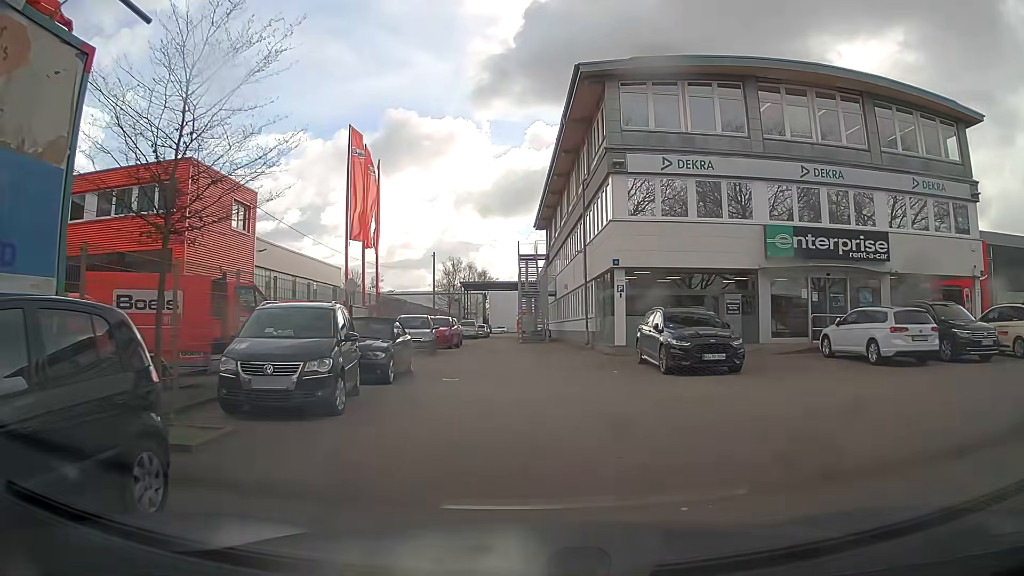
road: service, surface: paving_stones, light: Day
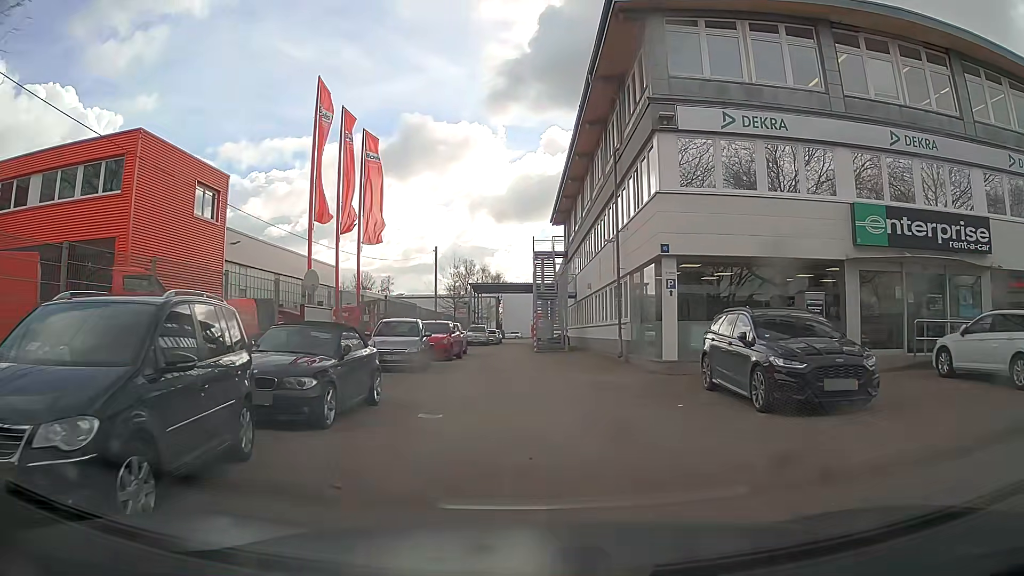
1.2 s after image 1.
(+0.1, +5.6) m; 0°
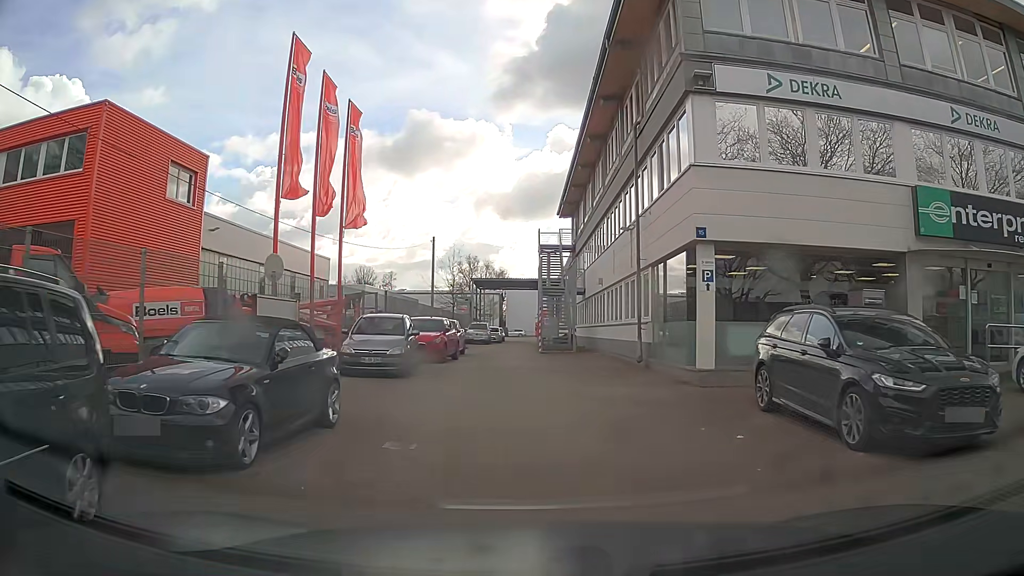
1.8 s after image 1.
(0.0, +2.9) m; -1°
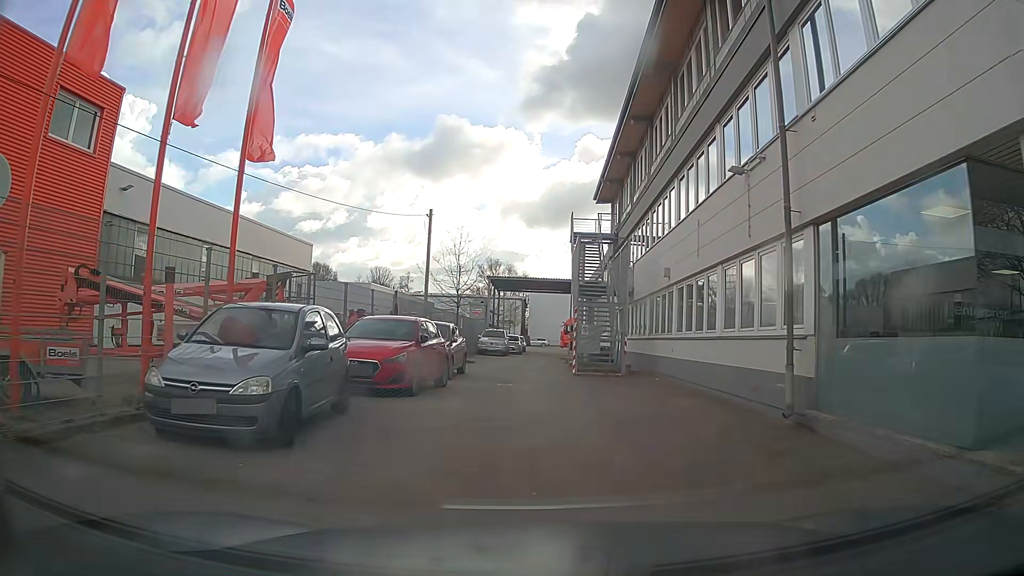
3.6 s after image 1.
(-0.1, +9.3) m; -1°
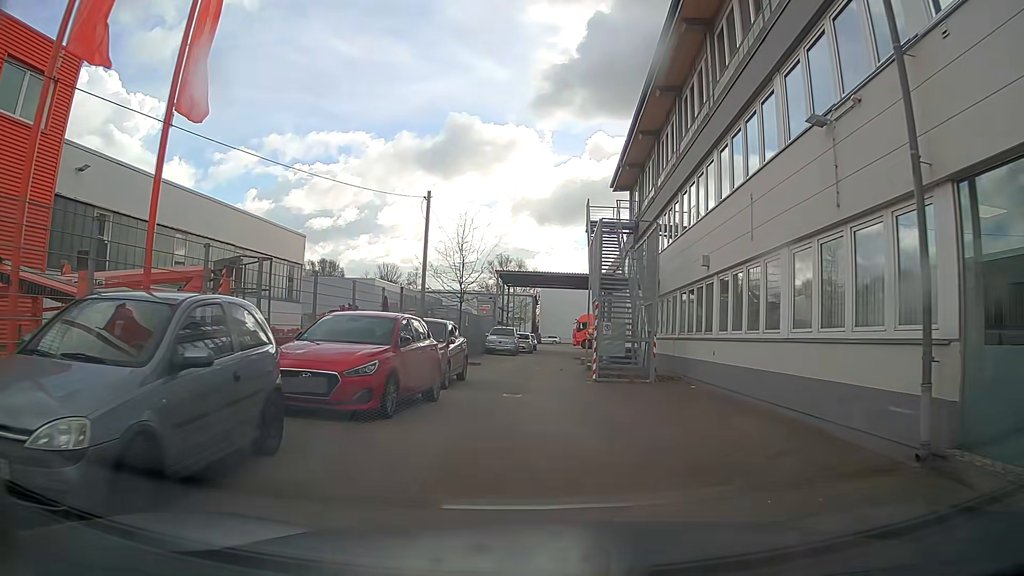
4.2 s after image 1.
(0.0, +3.1) m; 0°
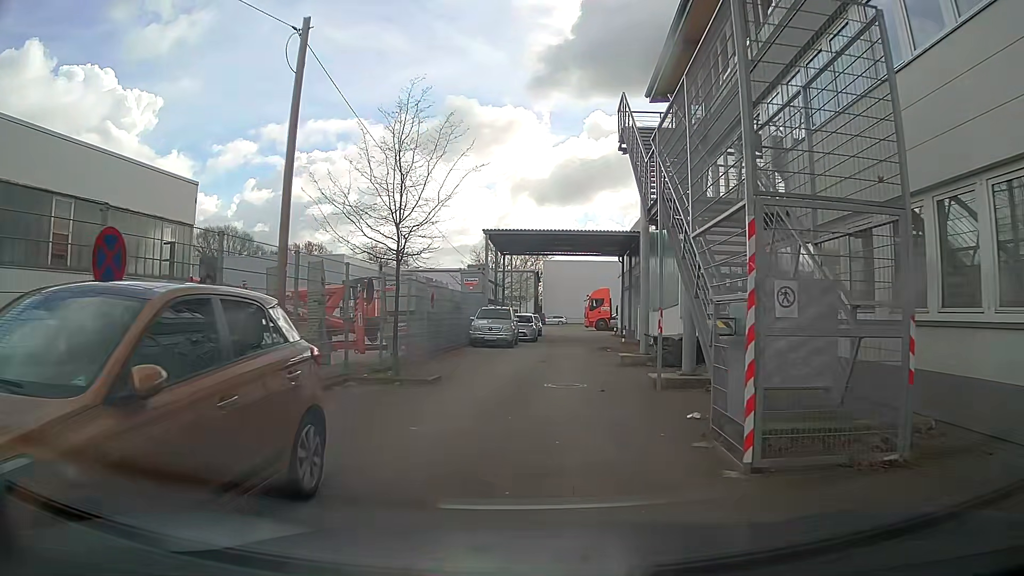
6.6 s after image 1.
(-0.1, +12.4) m; 0°
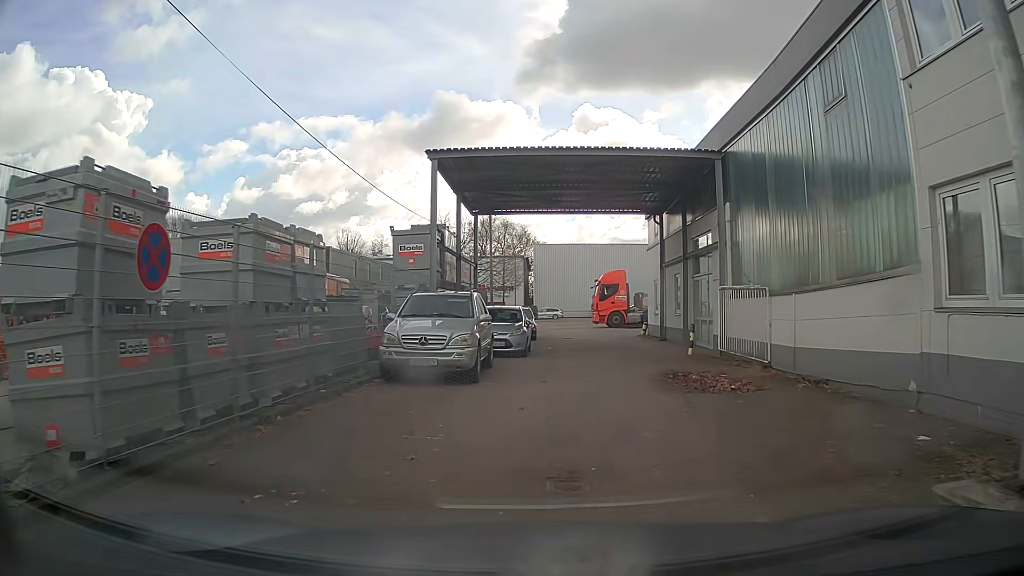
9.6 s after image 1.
(+0.2, +15.8) m; 0°
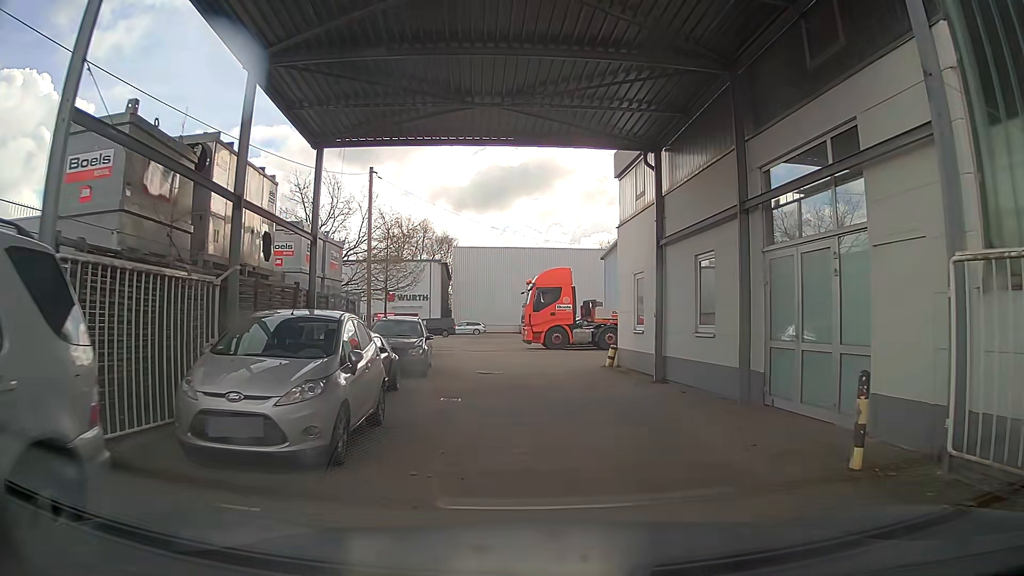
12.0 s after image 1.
(+0.7, +13.0) m; +6°
